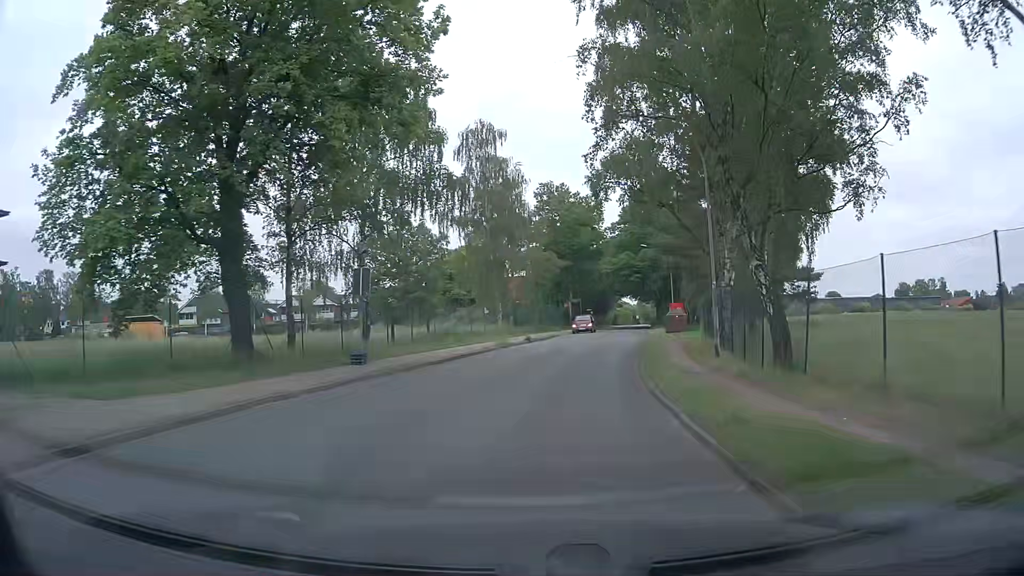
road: unclassified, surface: asphalt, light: Day
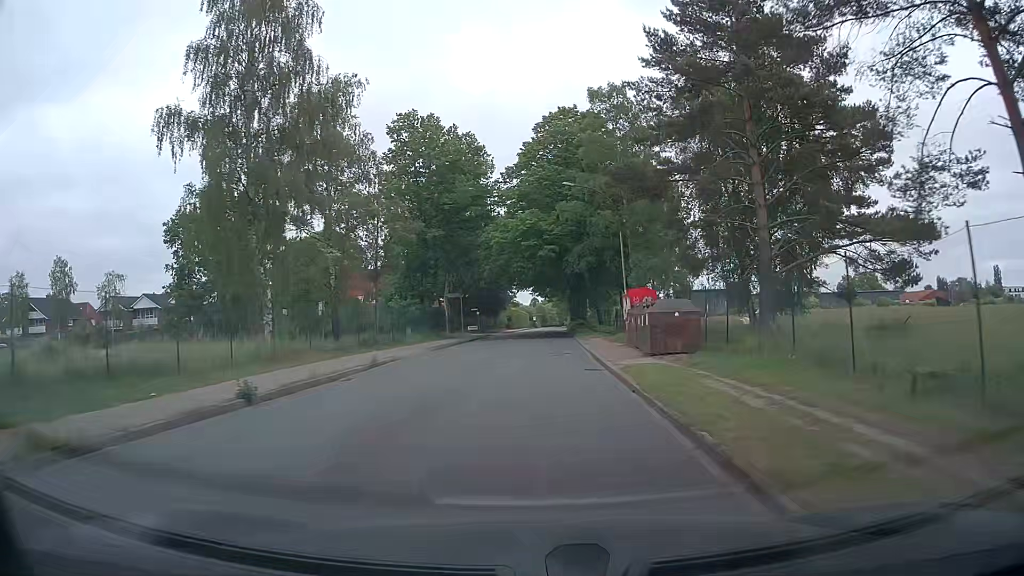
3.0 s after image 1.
(+3.0, +29.3) m; +9°
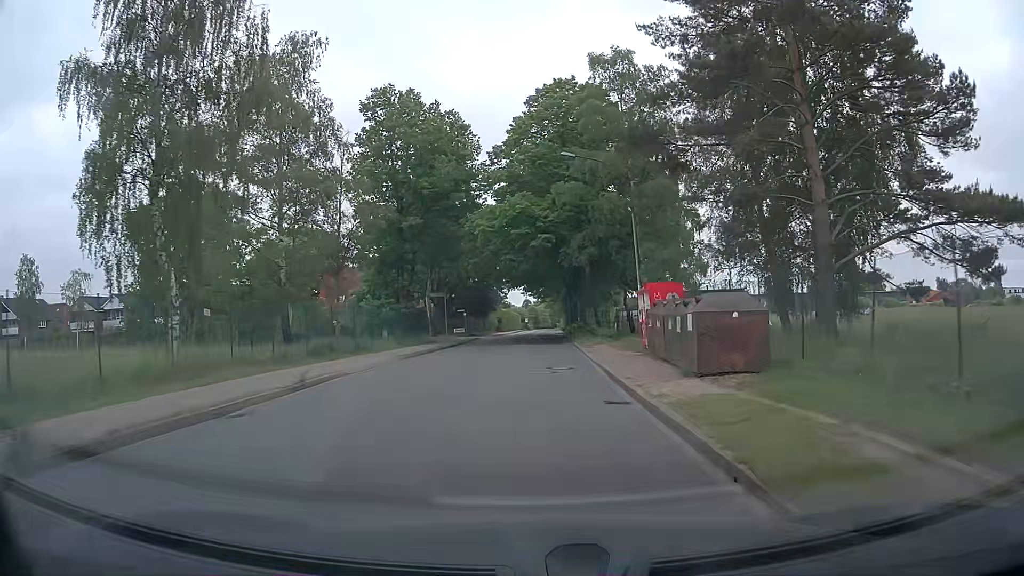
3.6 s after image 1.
(+0.1, +6.5) m; +1°
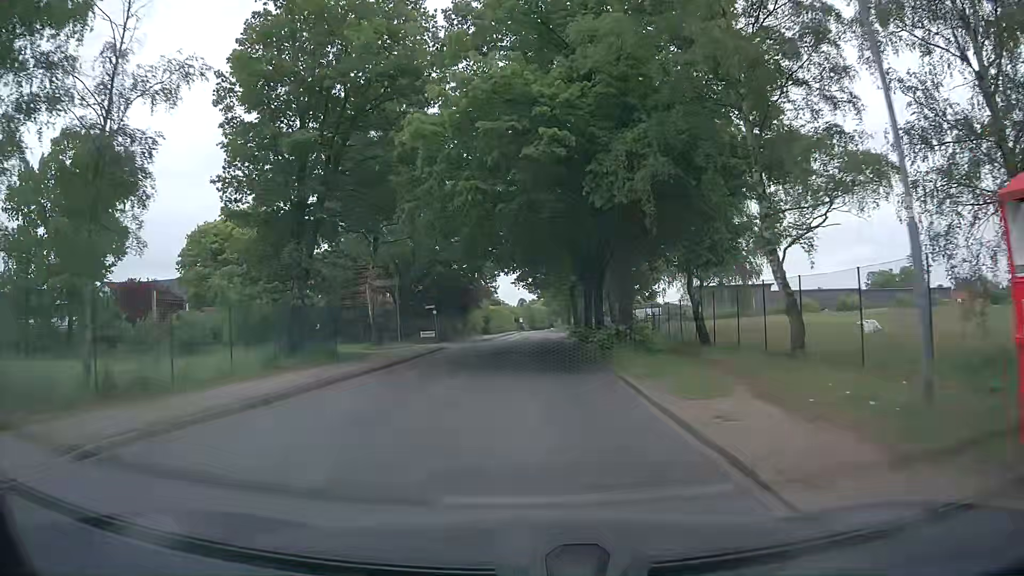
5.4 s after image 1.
(+0.1, +19.7) m; 0°
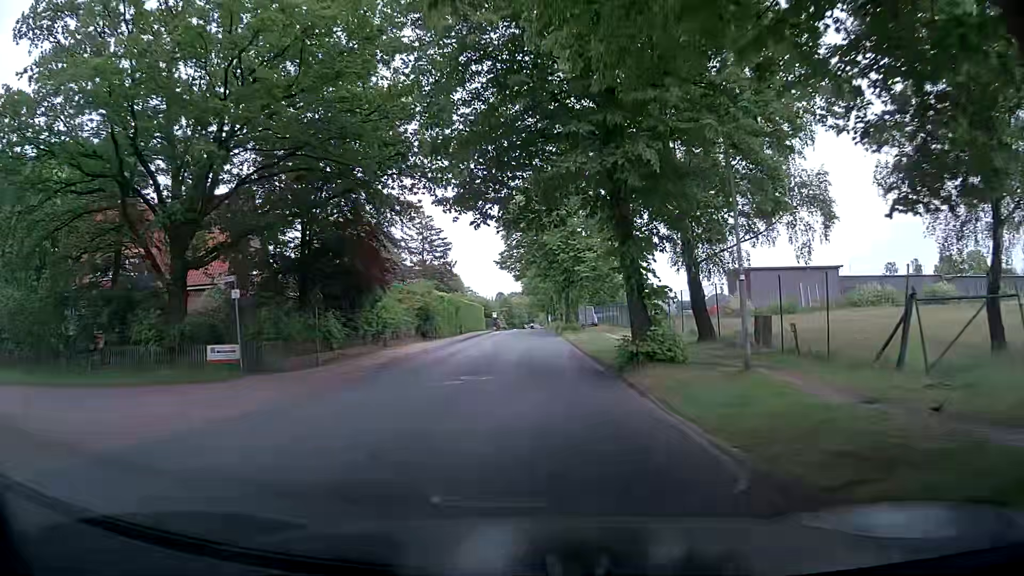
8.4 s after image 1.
(+0.3, +34.7) m; +2°
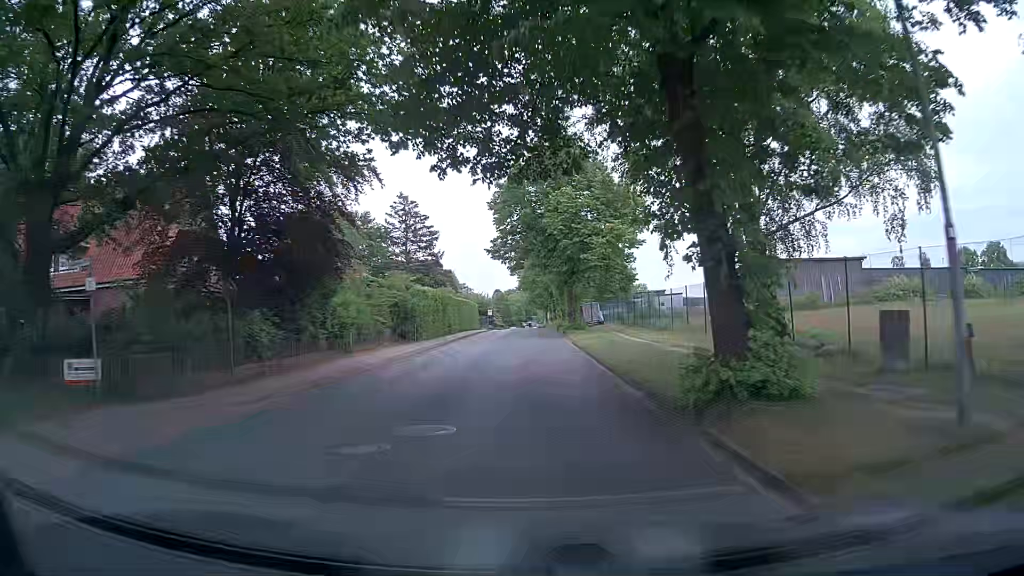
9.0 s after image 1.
(-0.1, +7.3) m; 0°
